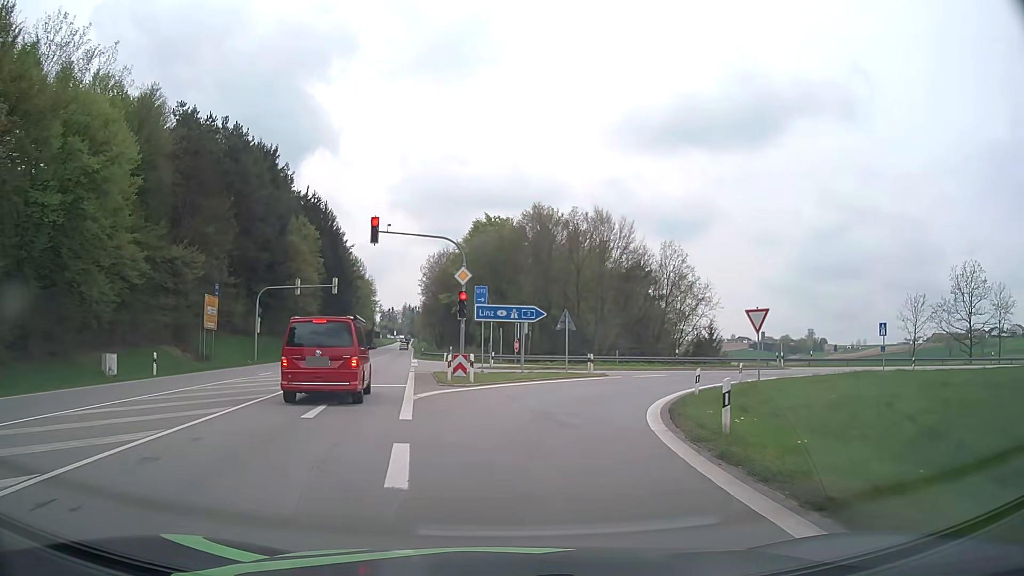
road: primary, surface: asphalt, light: Day
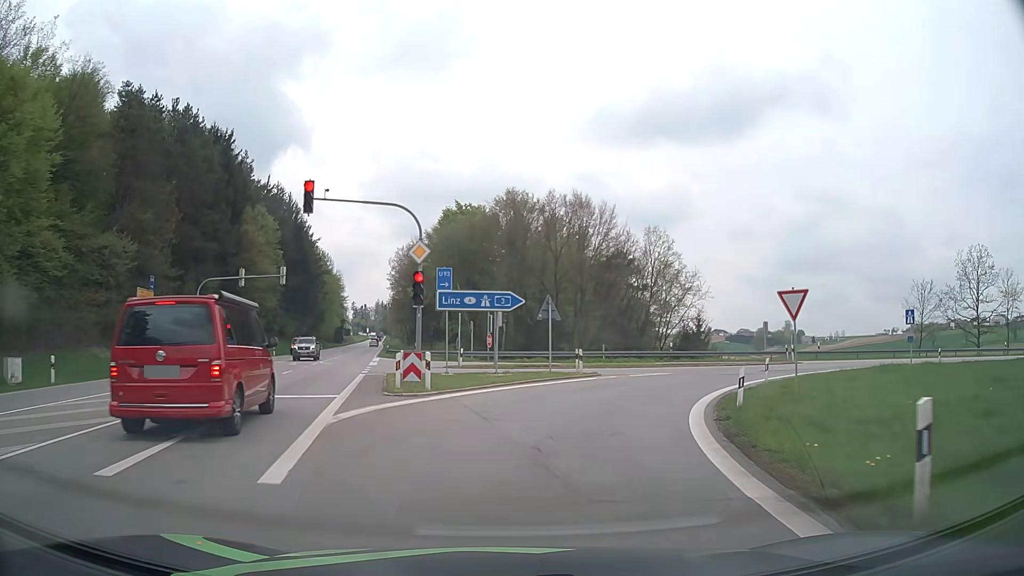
(+0.1, +6.2) m; +2°
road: motorway_link
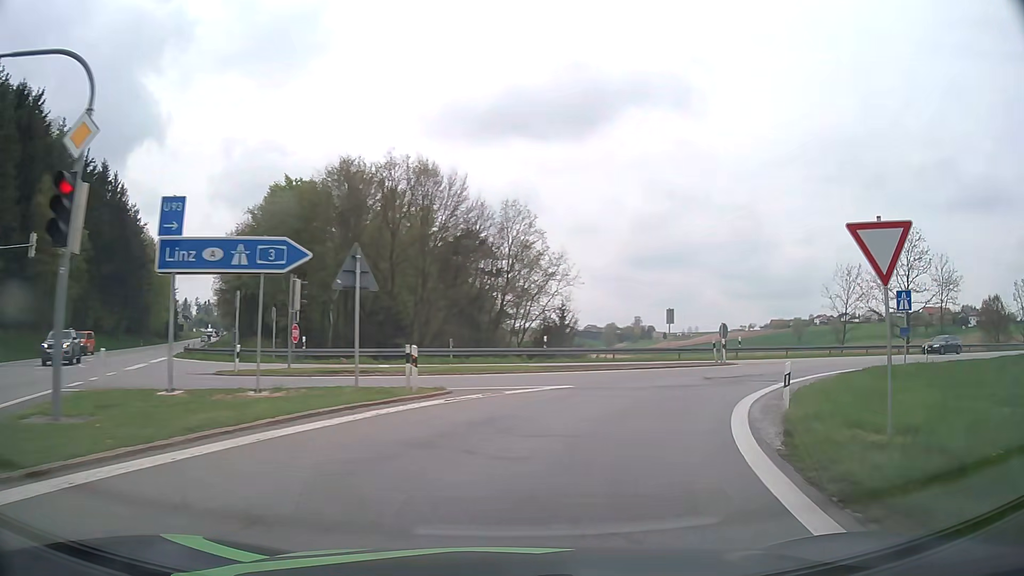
(+1.2, +13.0) m; +13°
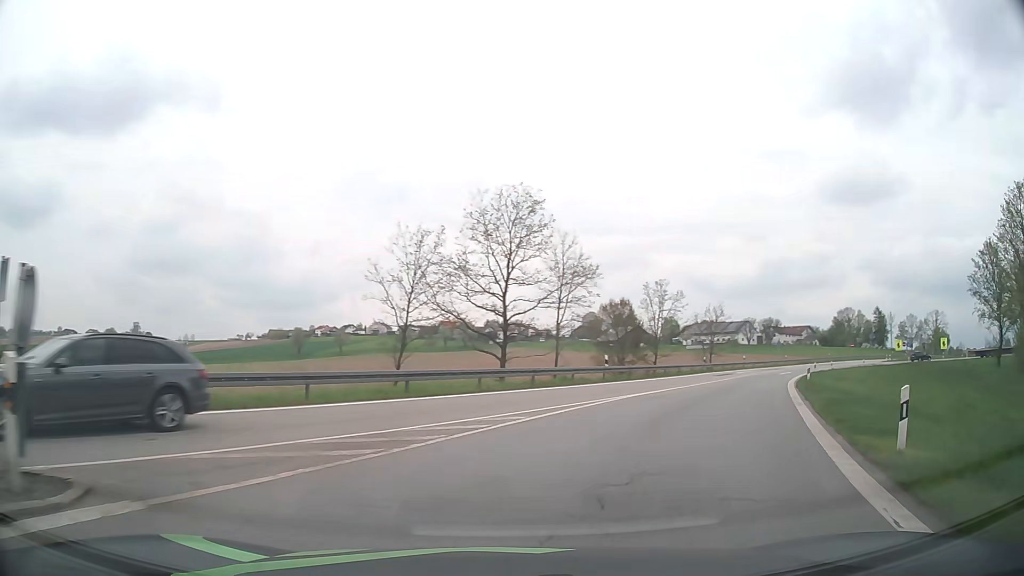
(+8.7, +24.0) m; +43°
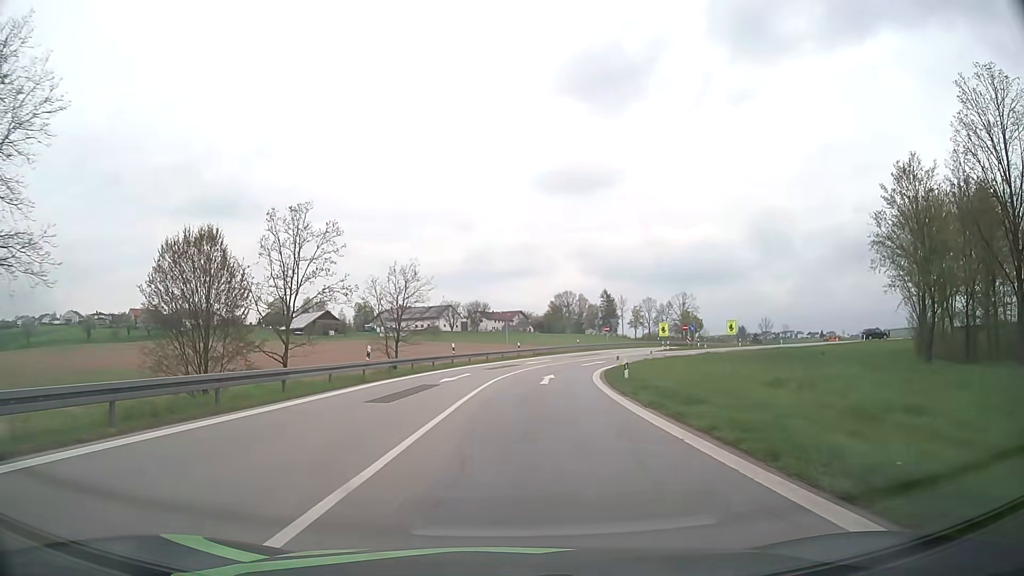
(+10.0, +29.8) m; +26°
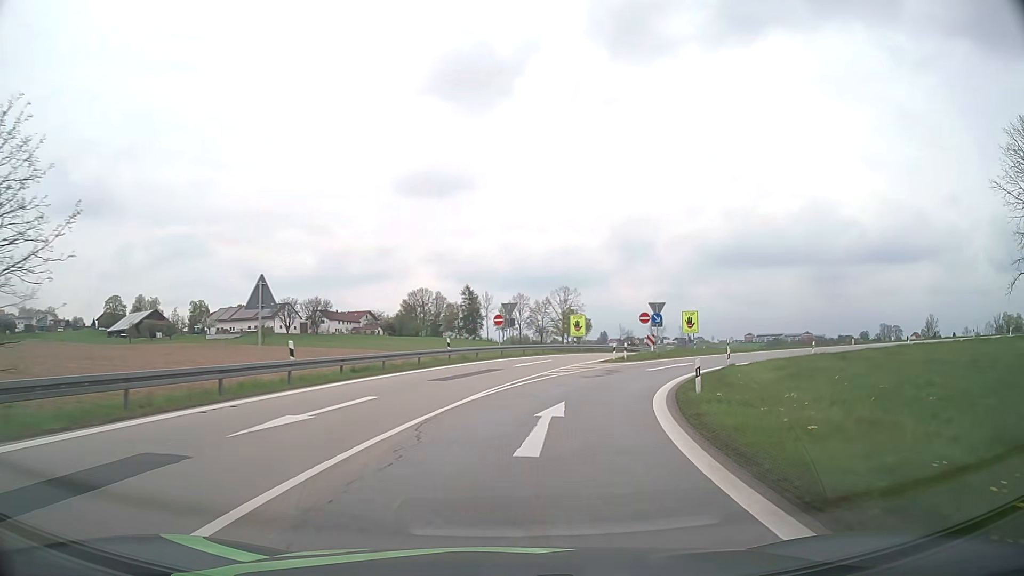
(+2.7, +37.7) m; +12°
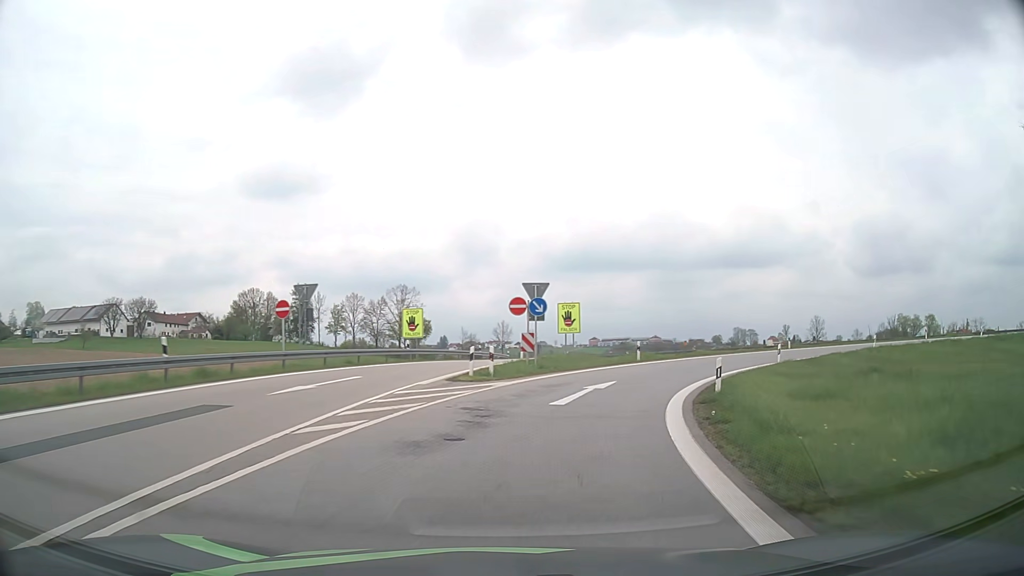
(+1.8, +16.8) m; +13°
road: motorway
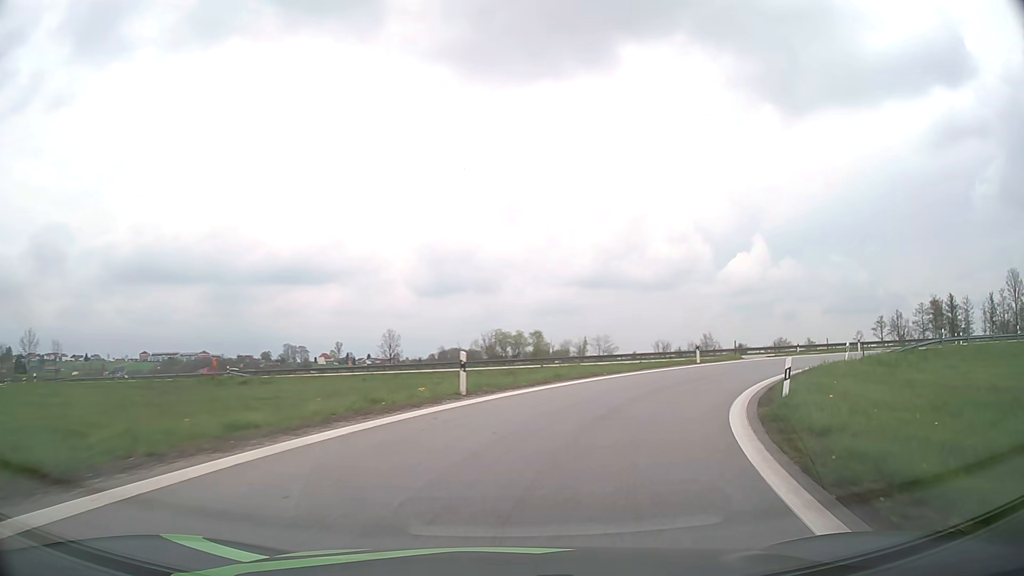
(+9.8, +30.9) m; +38°
(+1, +10) (+5, +19) (+10, +28) (+18, +34) (+26, +39) (+36, +42) (+46, +43) (+56, +42) (+65, +39) (+75, +37) m
